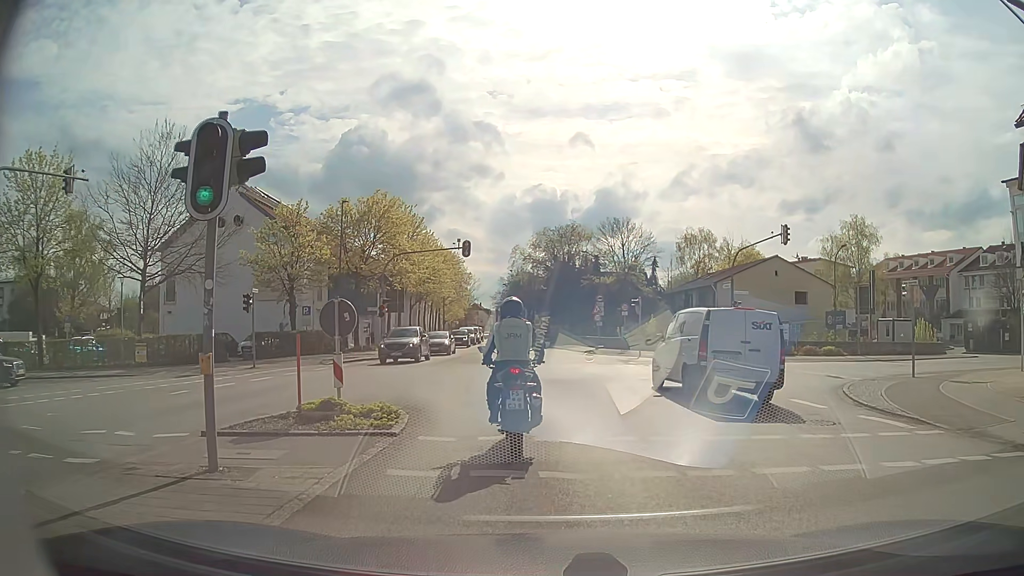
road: secondary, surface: asphalt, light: Day
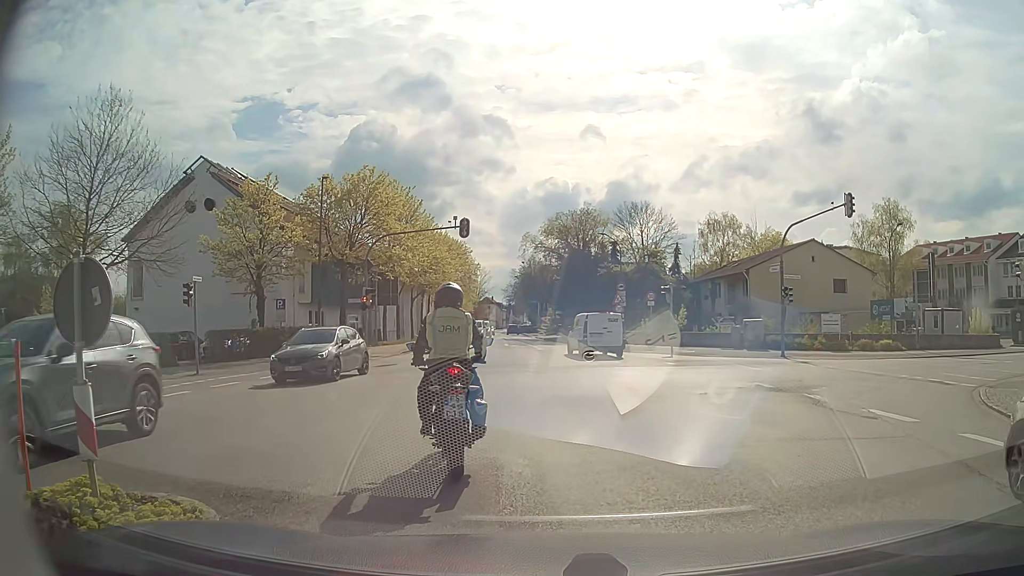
(-0.2, +6.4) m; -3°
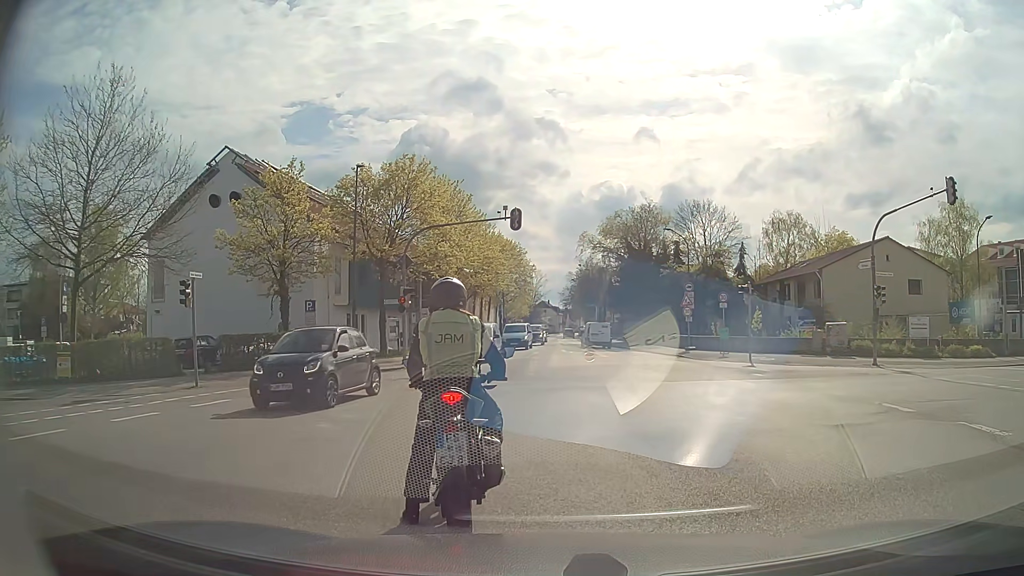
(-0.1, +3.9) m; -4°
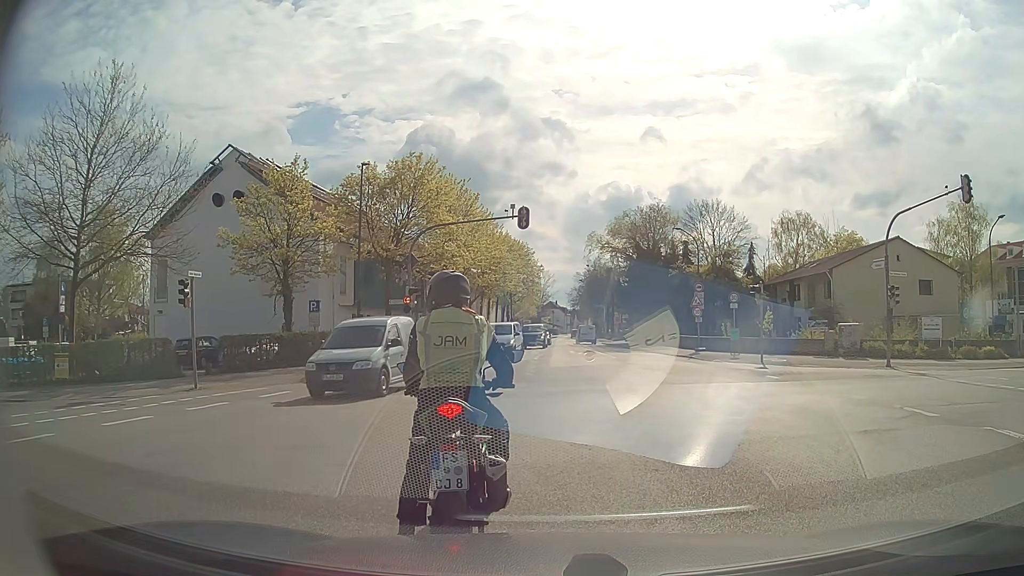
(0.0, +0.6) m; 0°
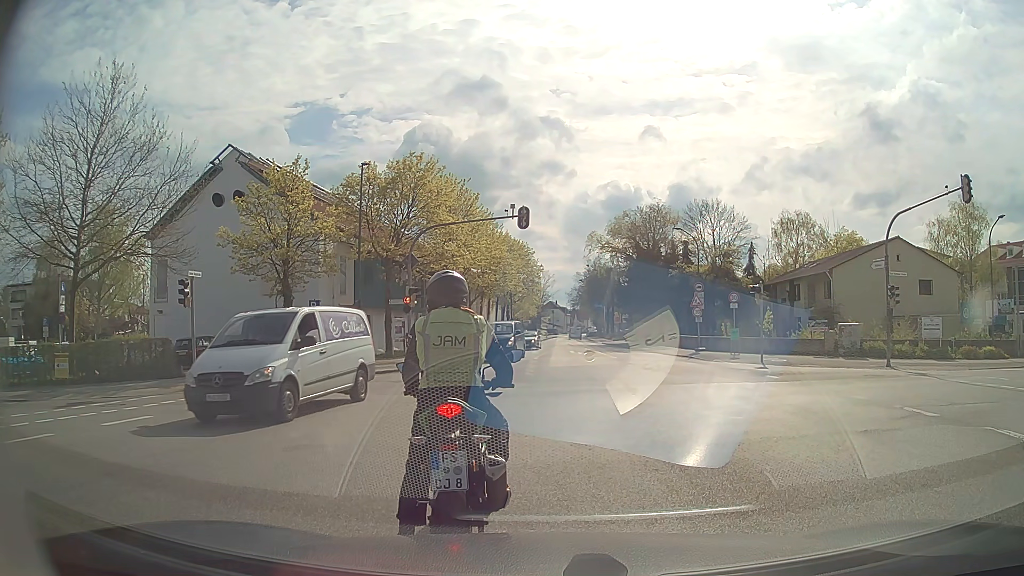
(0.0, 0.0) m; 0°
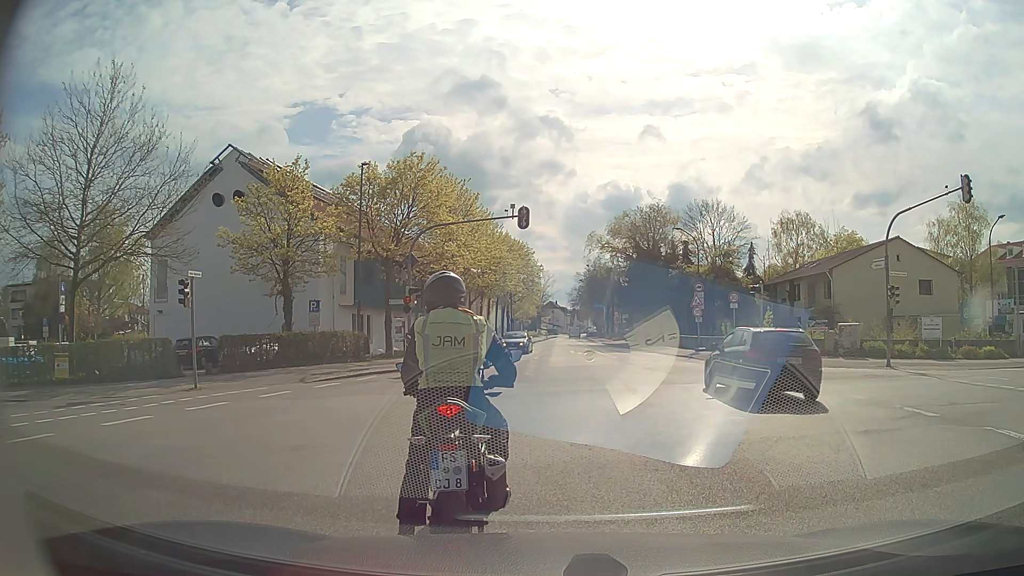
(0.0, 0.0) m; 0°
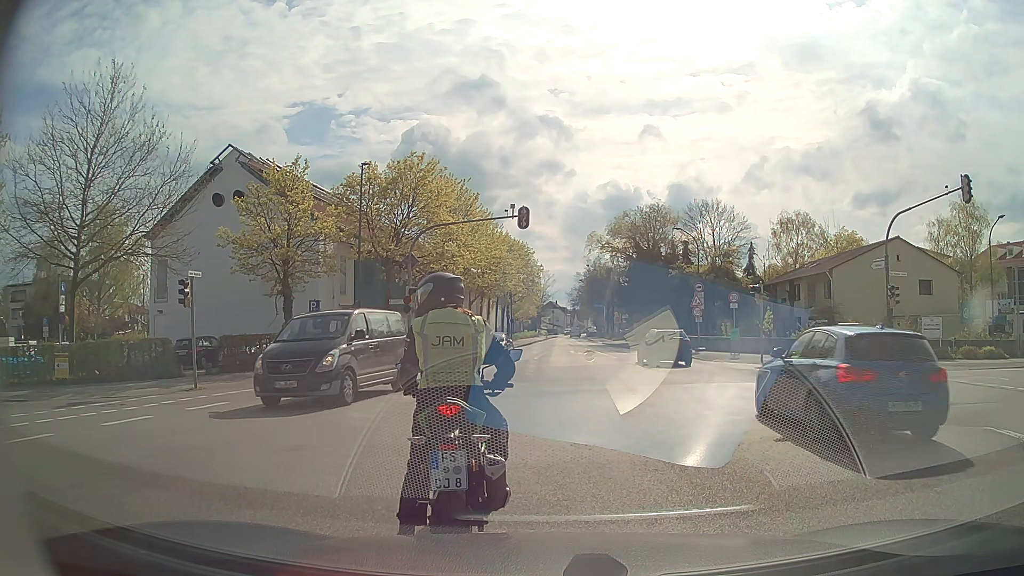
(0.0, 0.0) m; 0°
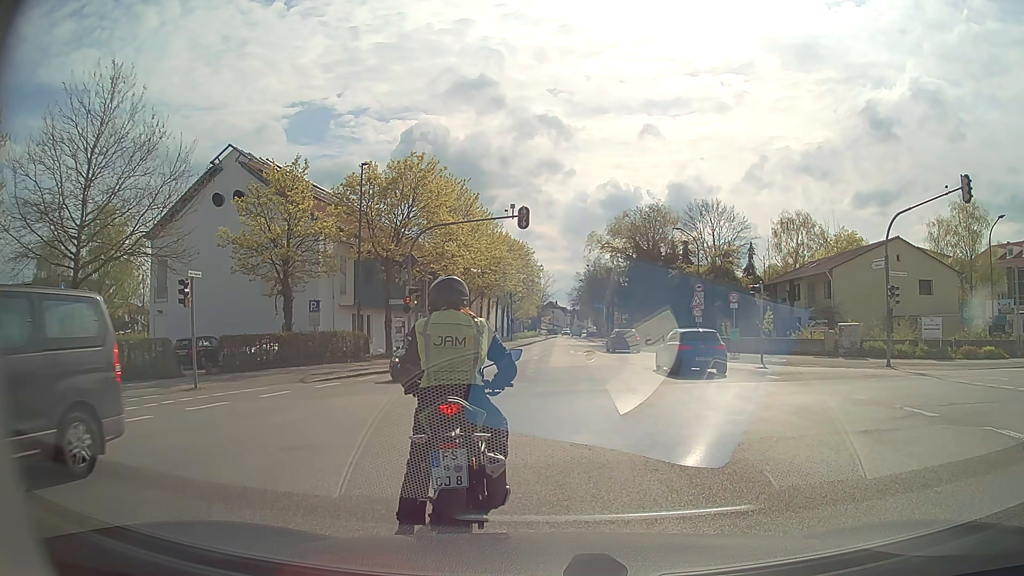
(0.0, 0.0) m; 0°
